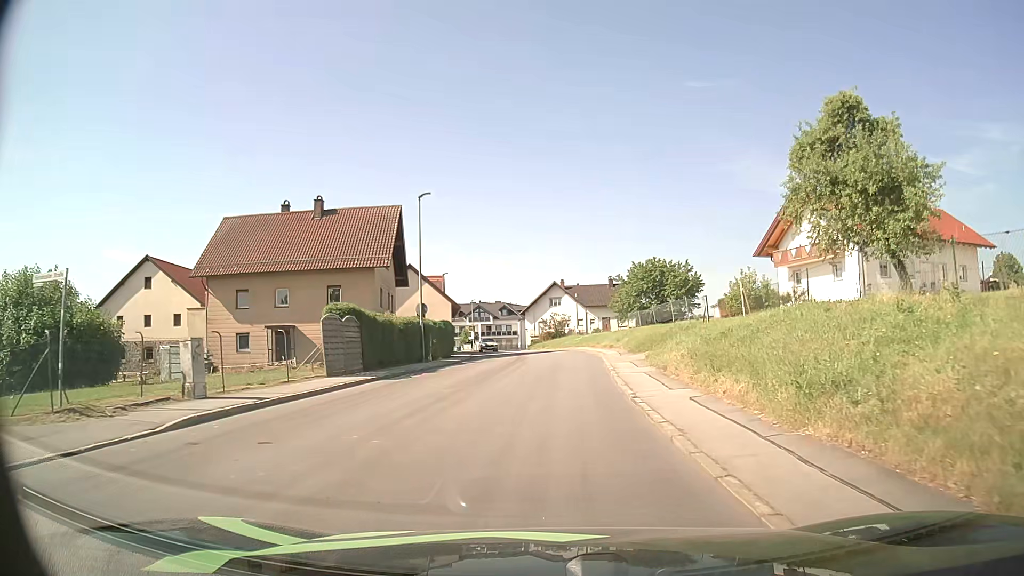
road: tertiary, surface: asphalt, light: Day
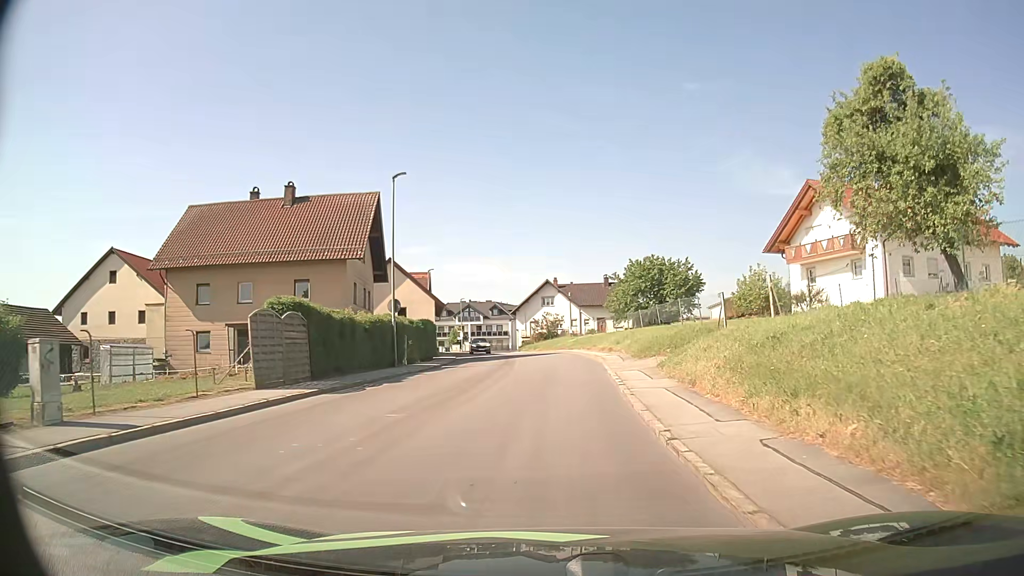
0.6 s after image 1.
(0.0, +4.4) m; +1°
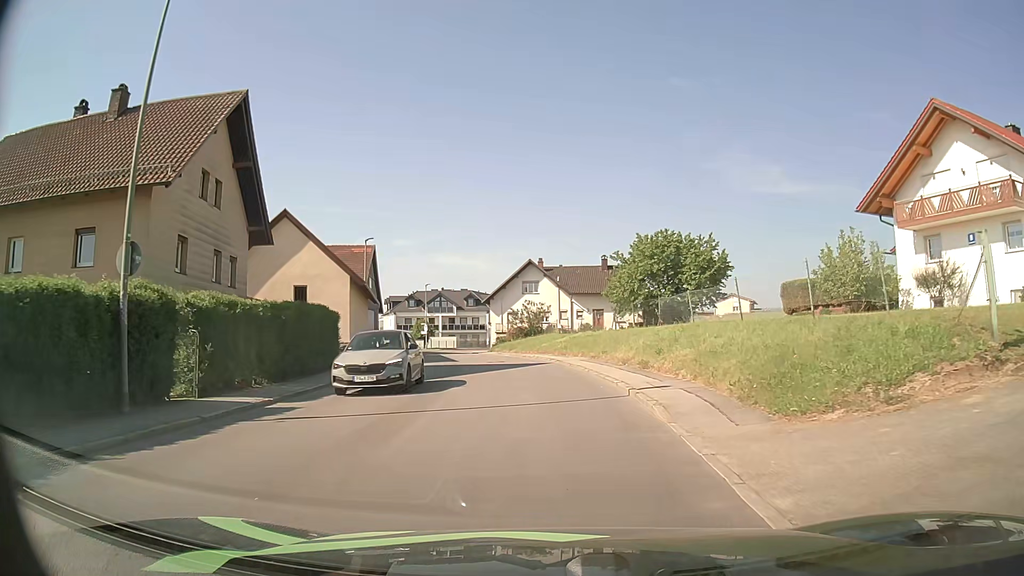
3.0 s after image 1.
(+0.2, +18.2) m; +1°
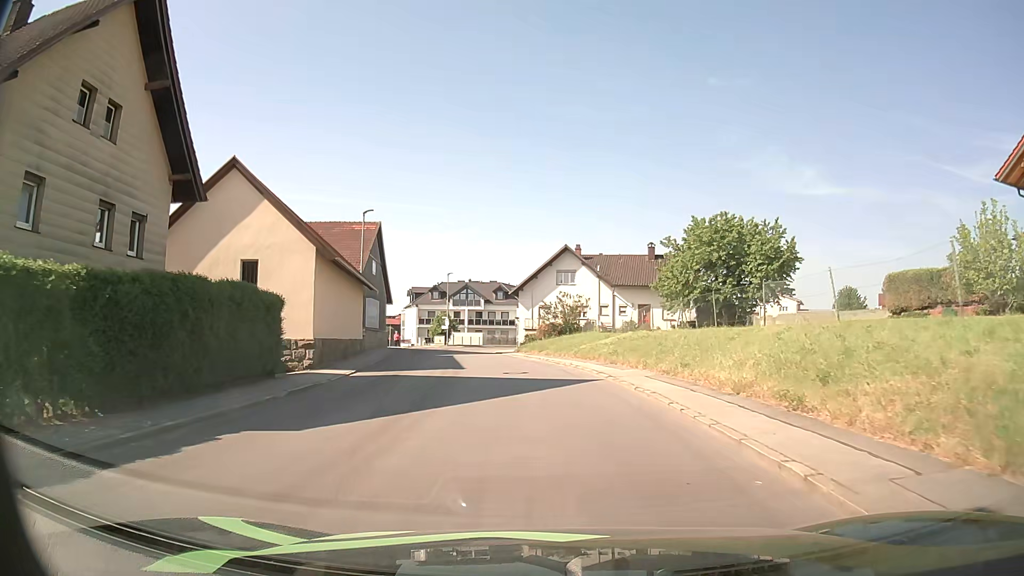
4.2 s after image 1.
(-0.2, +9.3) m; -3°
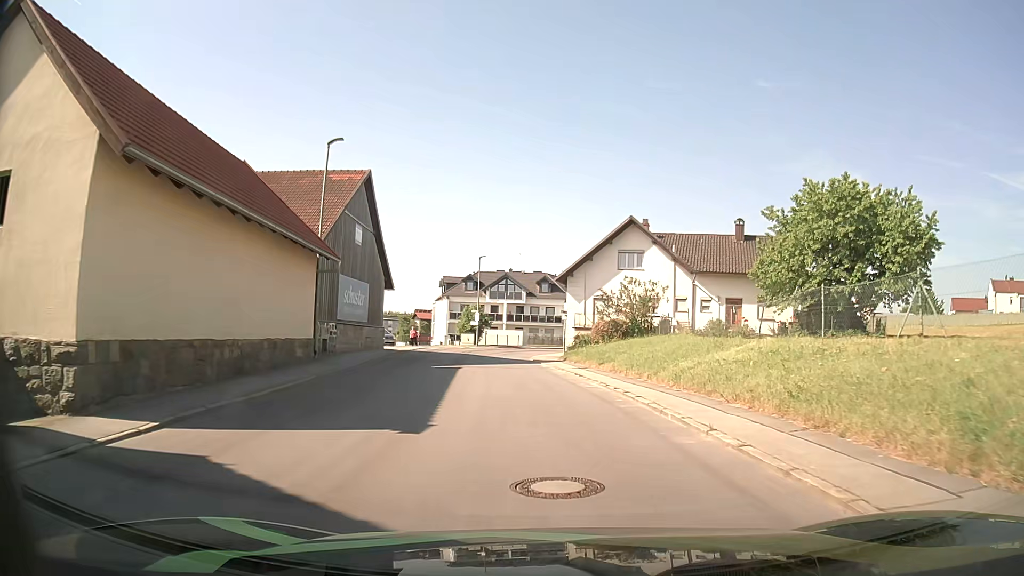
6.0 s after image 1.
(-0.6, +14.4) m; -4°
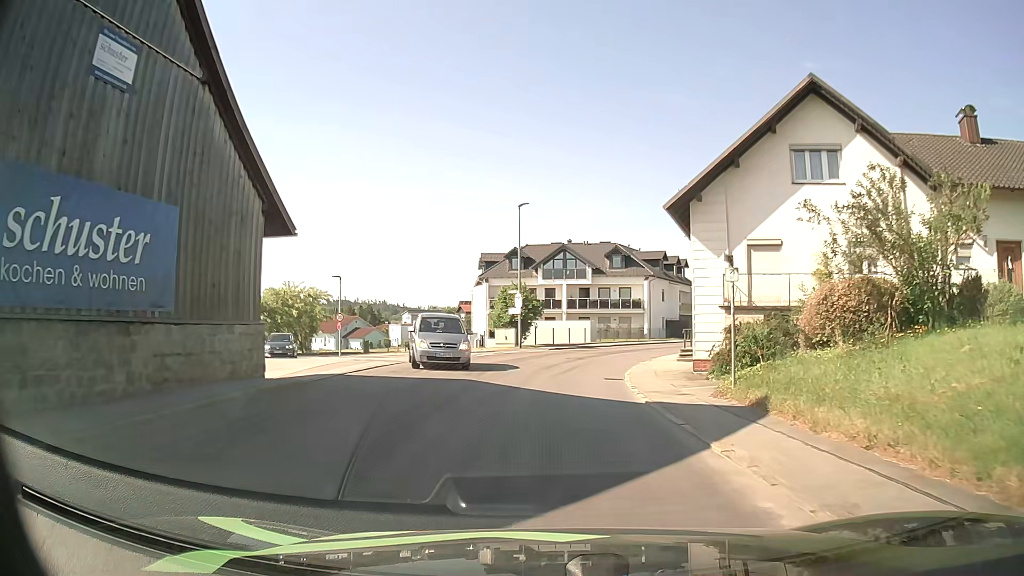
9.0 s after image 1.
(-0.9, +22.9) m; -5°
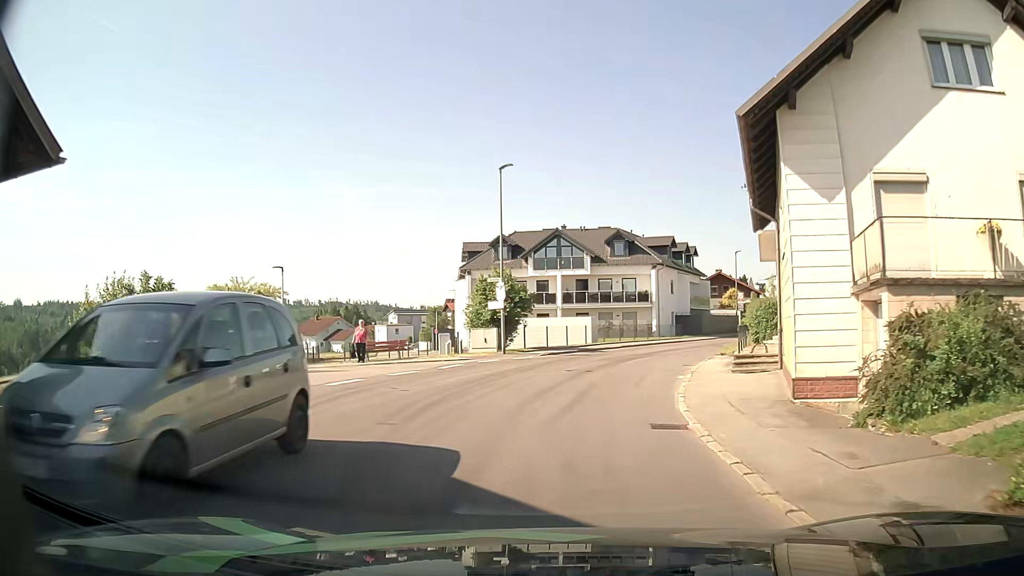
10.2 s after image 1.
(+0.1, +9.0) m; +1°
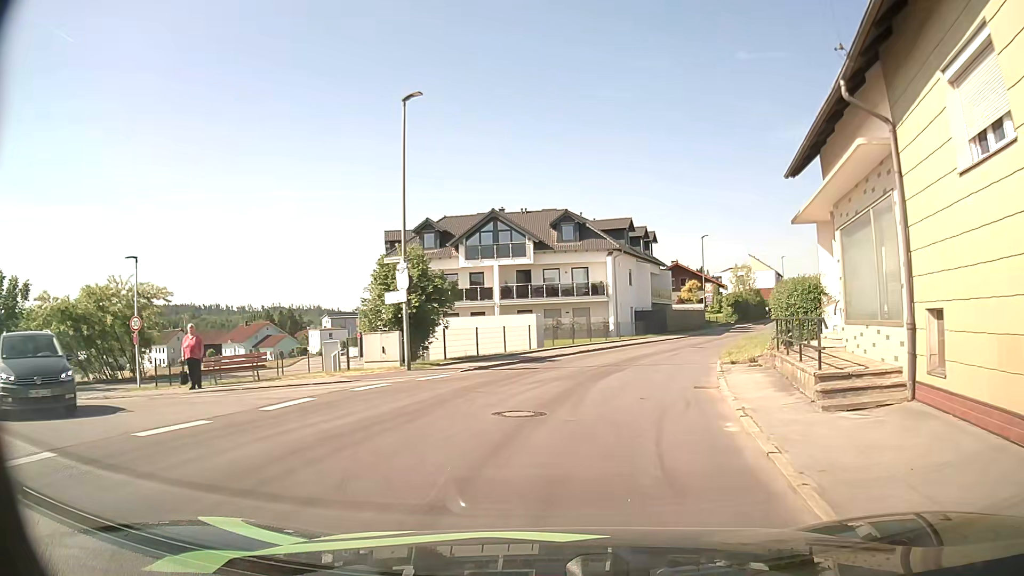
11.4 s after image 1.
(+0.3, +9.4) m; +4°
(+1, +10) (+3, +20) (+6, +29) (+9, +39) (+14, +48) (+18, +56) (+23, +65) (+28, +74) (+33, +82) (+38, +91) m
